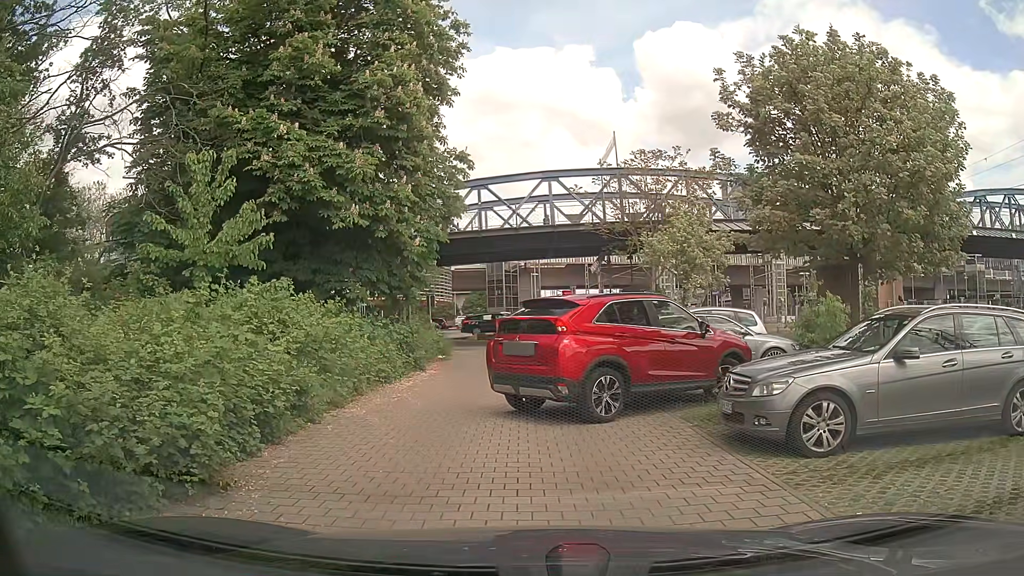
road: service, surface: paving_stones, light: Day
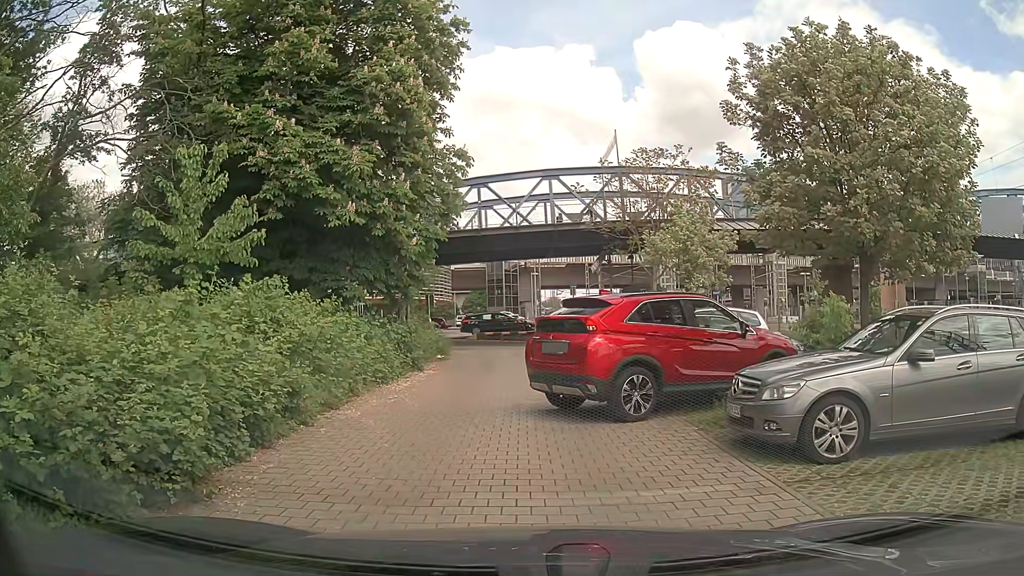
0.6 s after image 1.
(0.0, +0.3) m; 0°
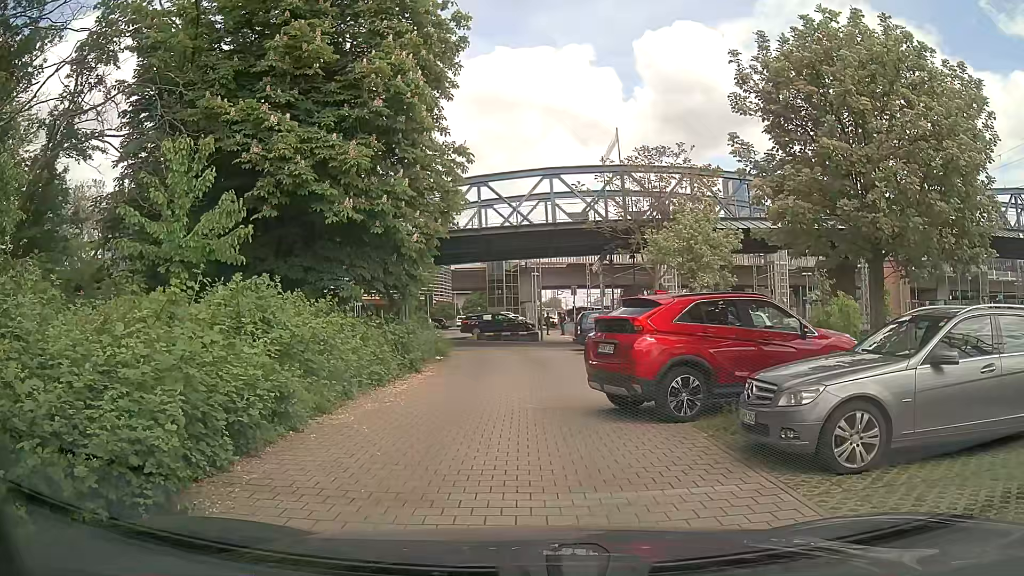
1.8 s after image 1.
(0.0, +0.4) m; 0°
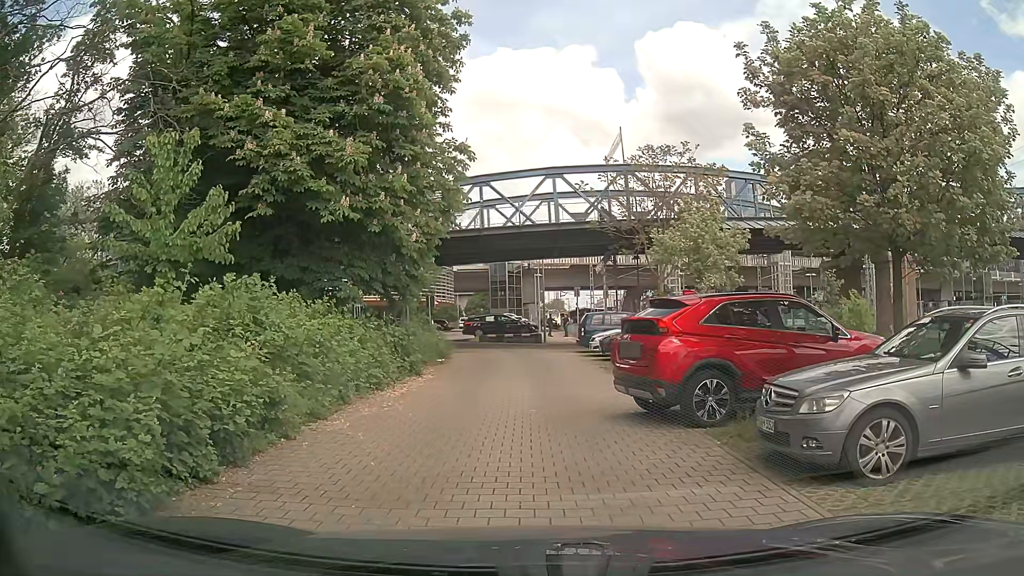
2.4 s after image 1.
(0.0, +0.4) m; 0°
